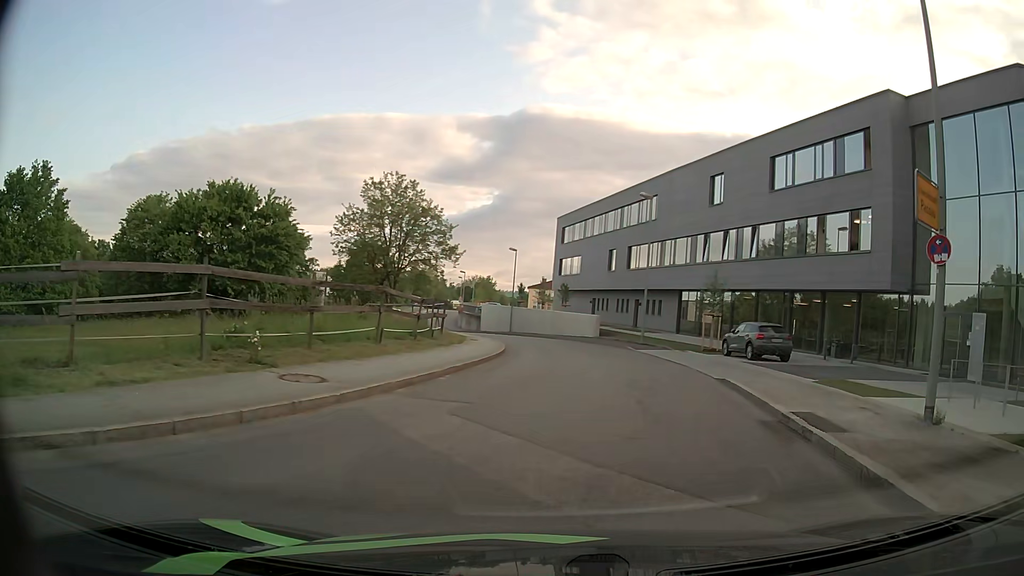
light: Day
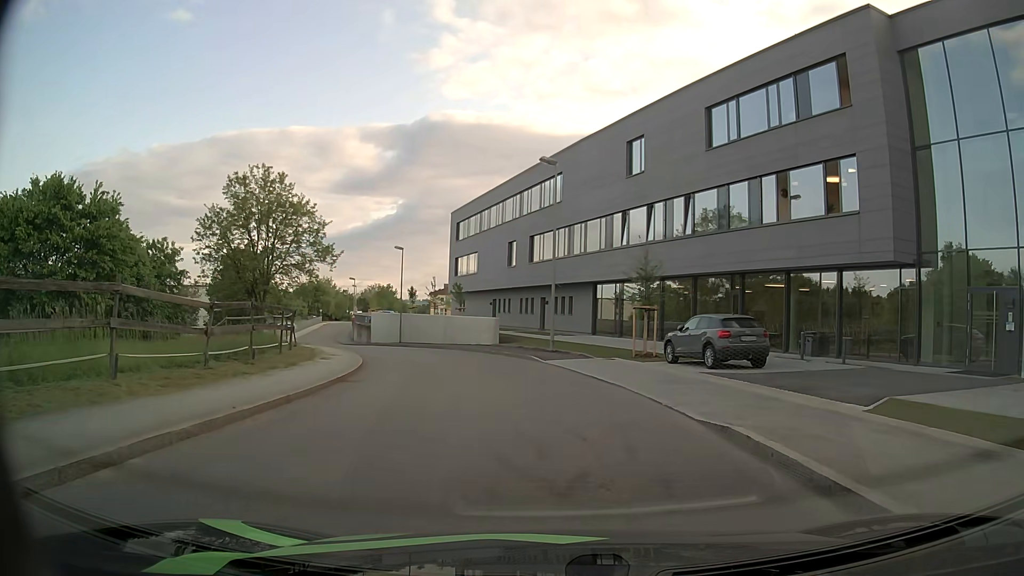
(+0.7, +8.4) m; +7°
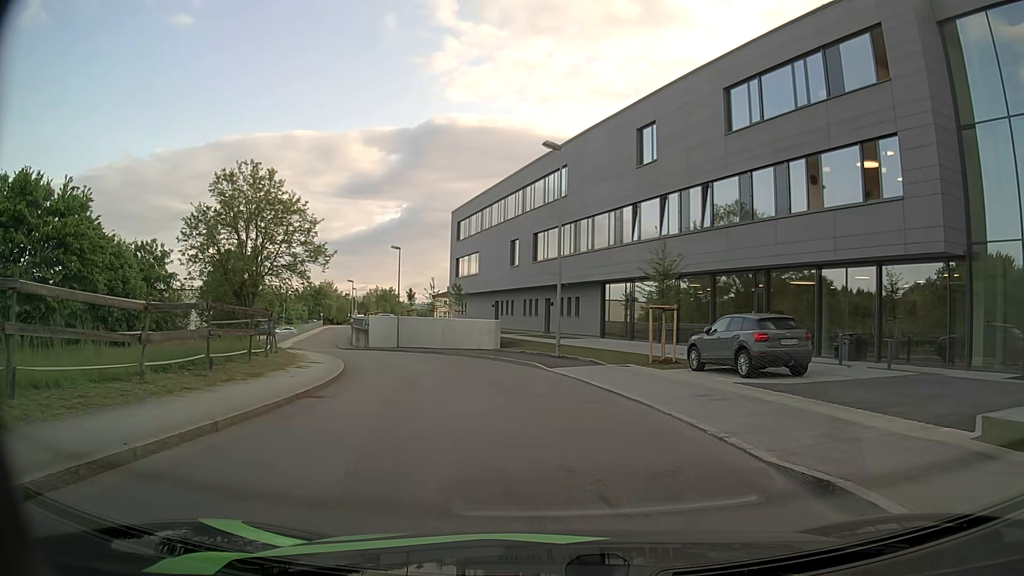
(0.0, +2.9) m; 0°
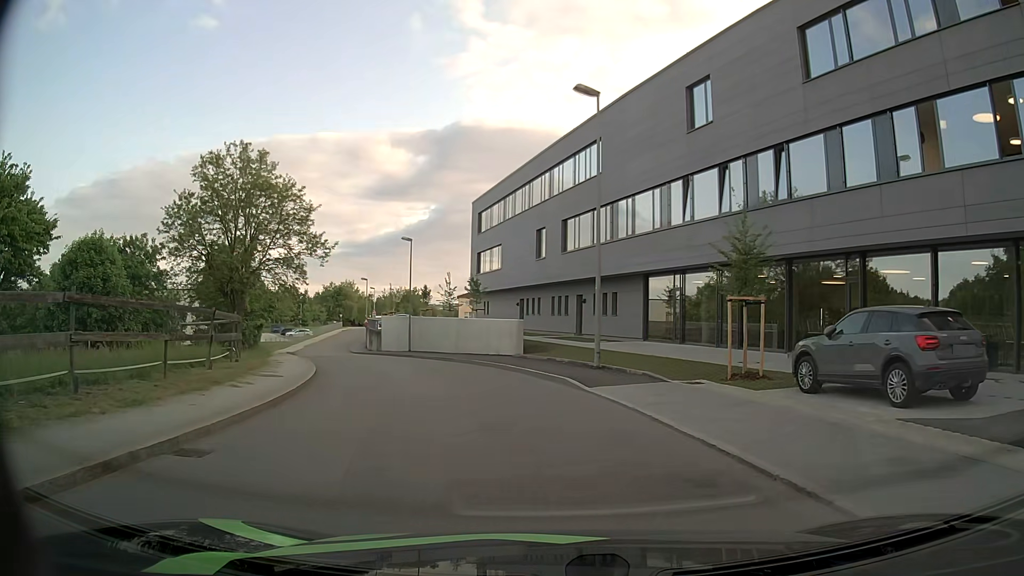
(-0.2, +6.4) m; -3°
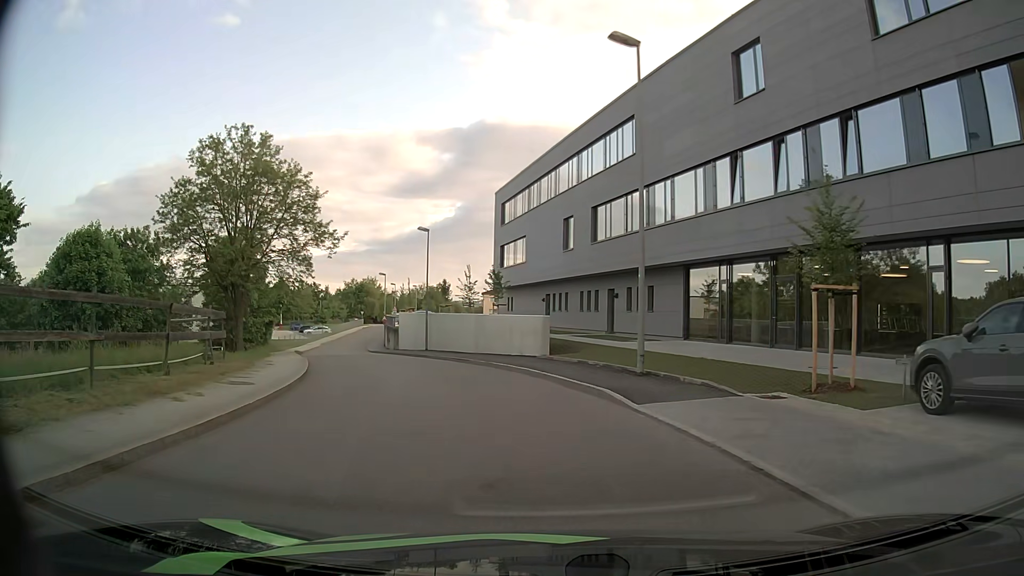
(-0.1, +3.6) m; -3°
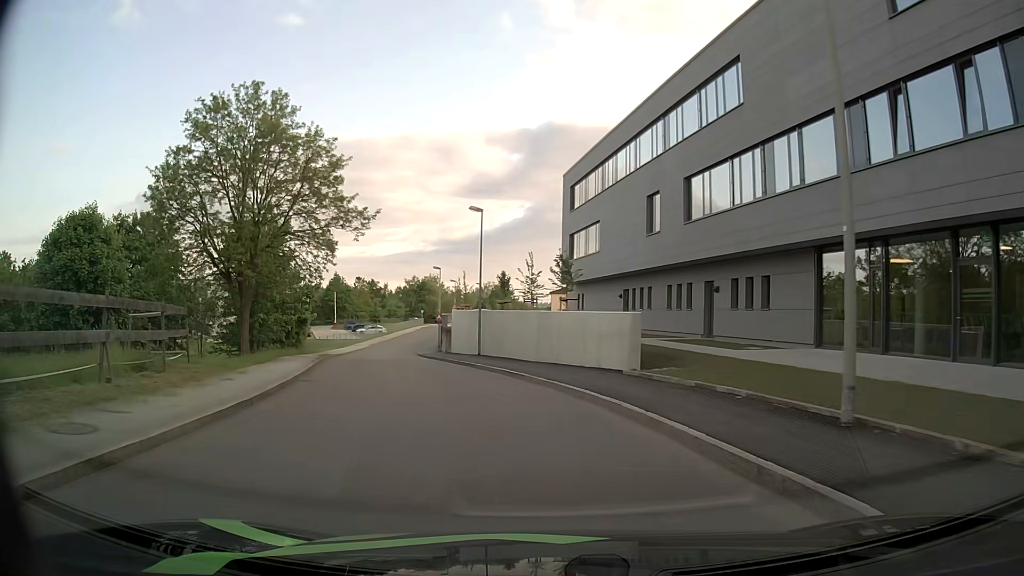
(-0.4, +8.0) m; -6°
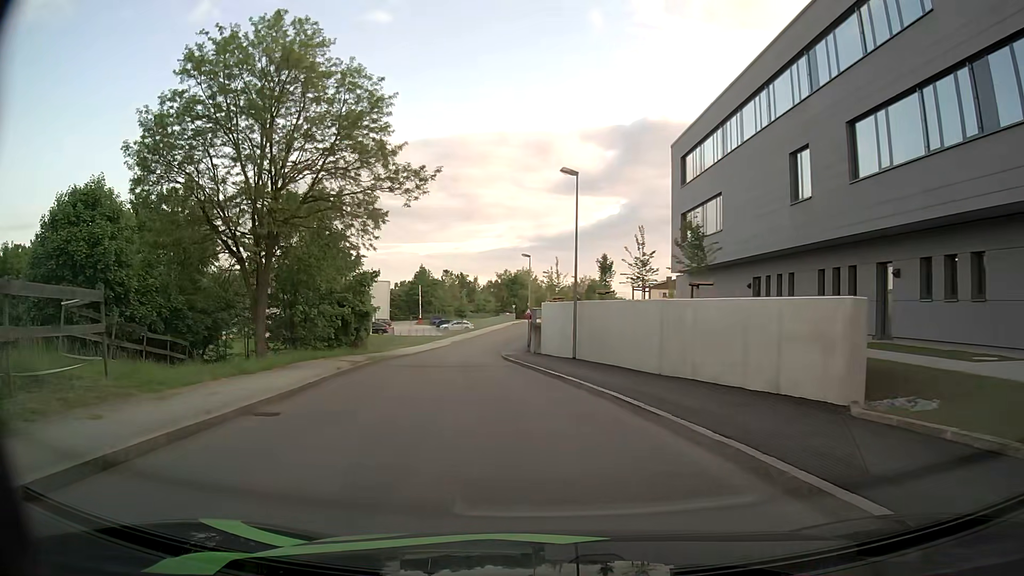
(-0.4, +8.4) m; -8°
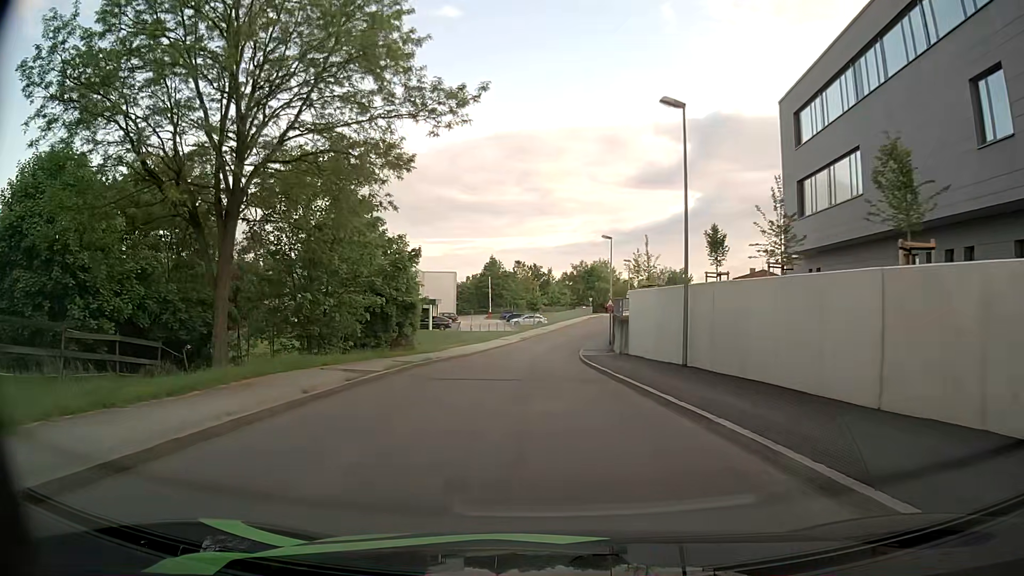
(-0.3, +8.6) m; -6°
(0, +10) (0, +20) (0, +30) (0, +40) (+1, +50) (+3, +60) (+4, +70) (+6, +80) (+8, +89) (+11, +99) m
